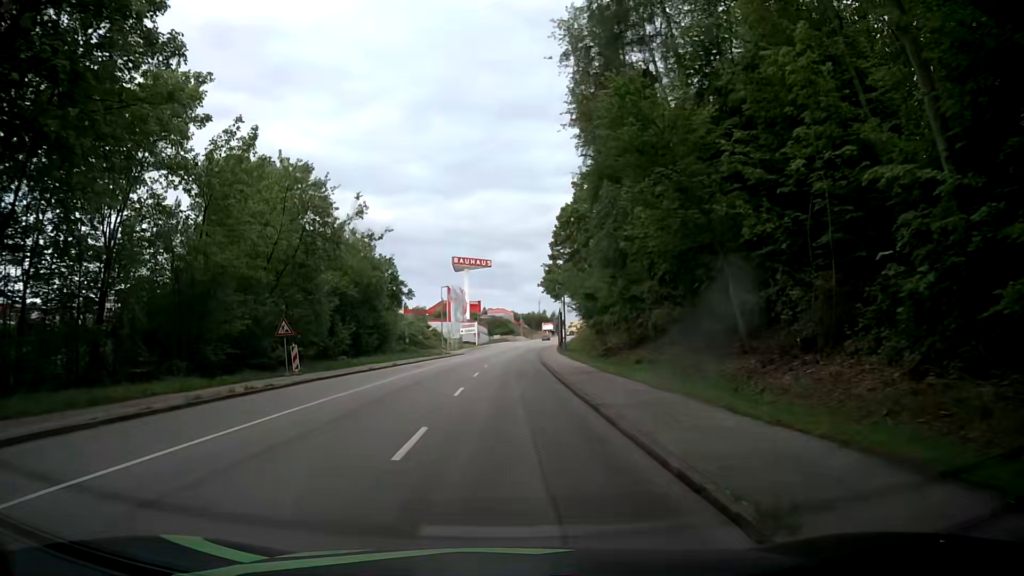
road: tertiary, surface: asphalt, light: Day
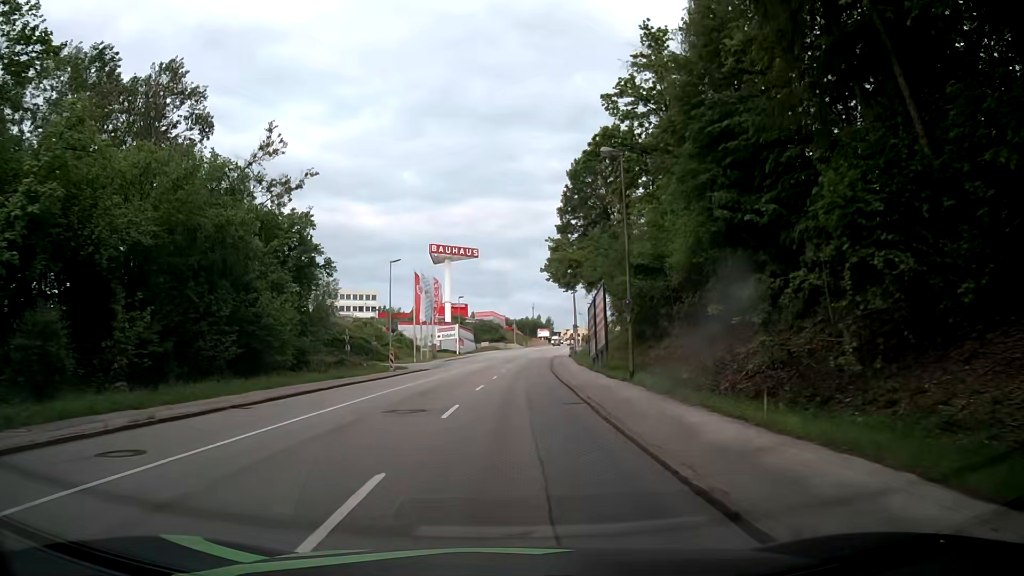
(+0.3, +30.4) m; +1°
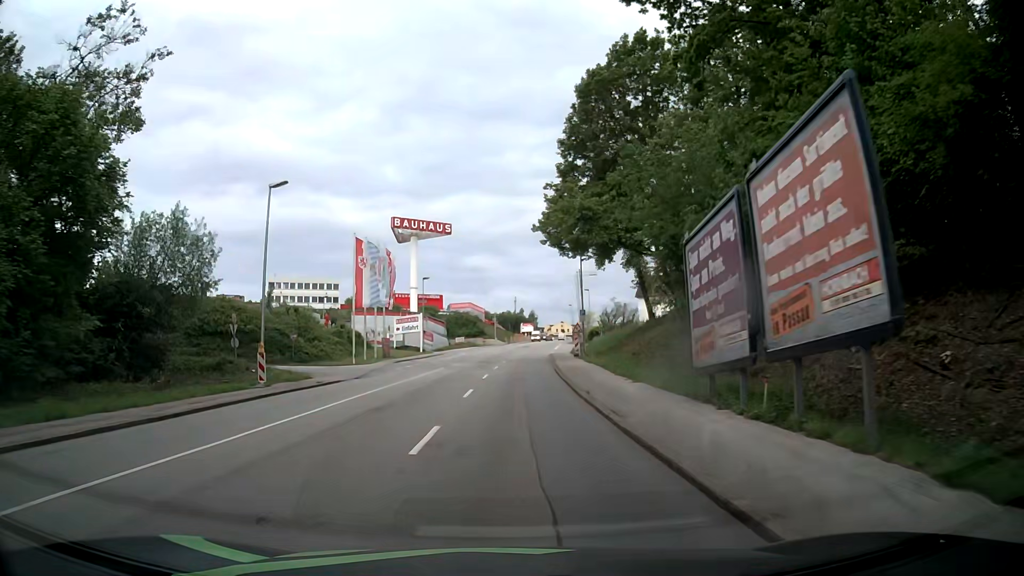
(+0.3, +22.8) m; +2°
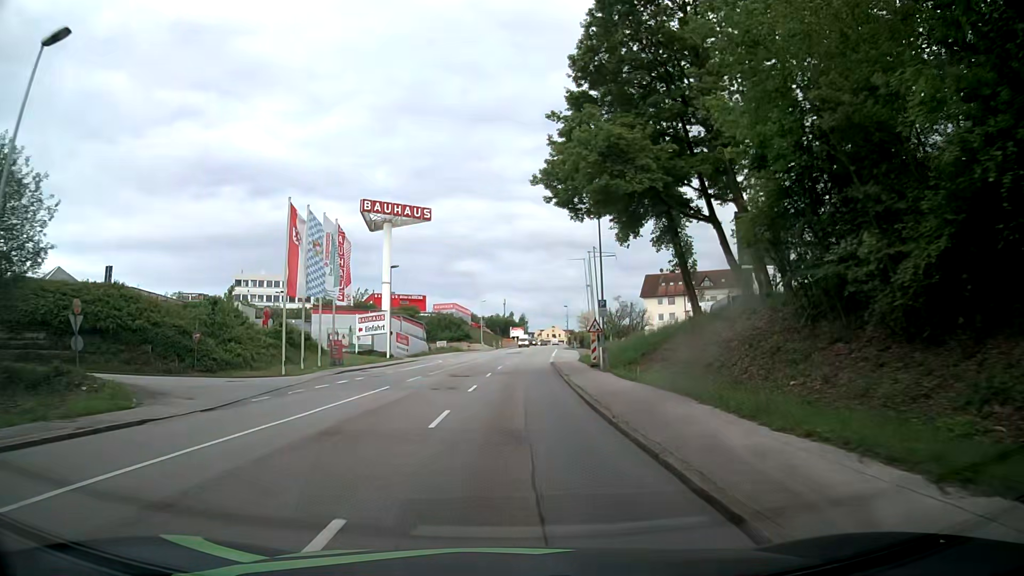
(+0.1, +15.3) m; +1°
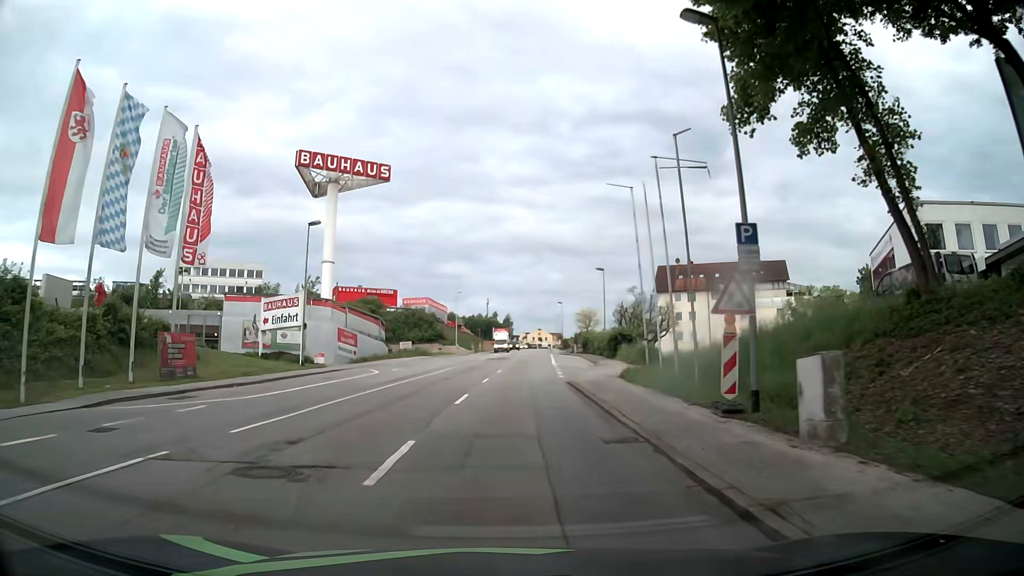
(+0.2, +22.8) m; 0°
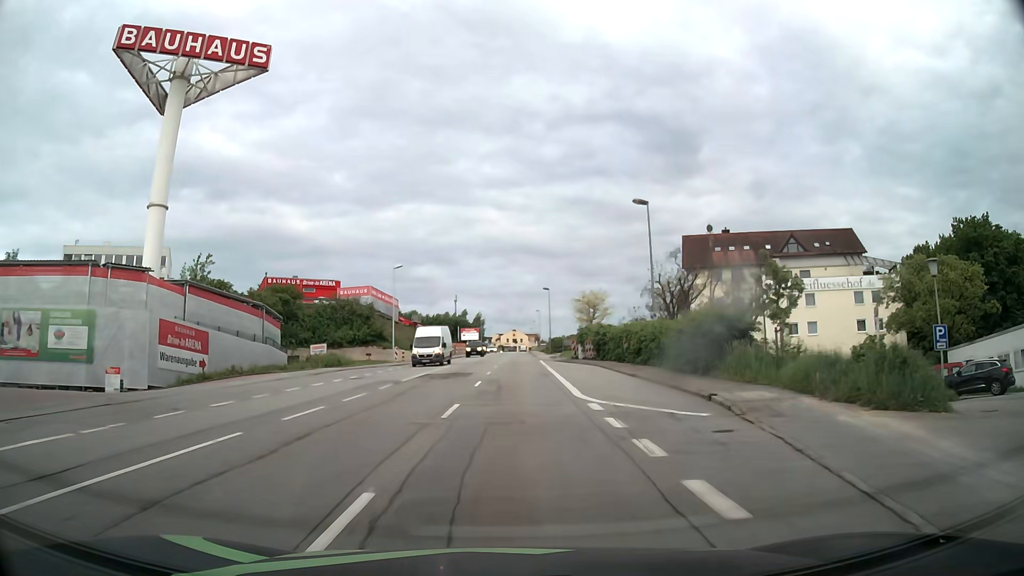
(+1.1, +30.3) m; +3°
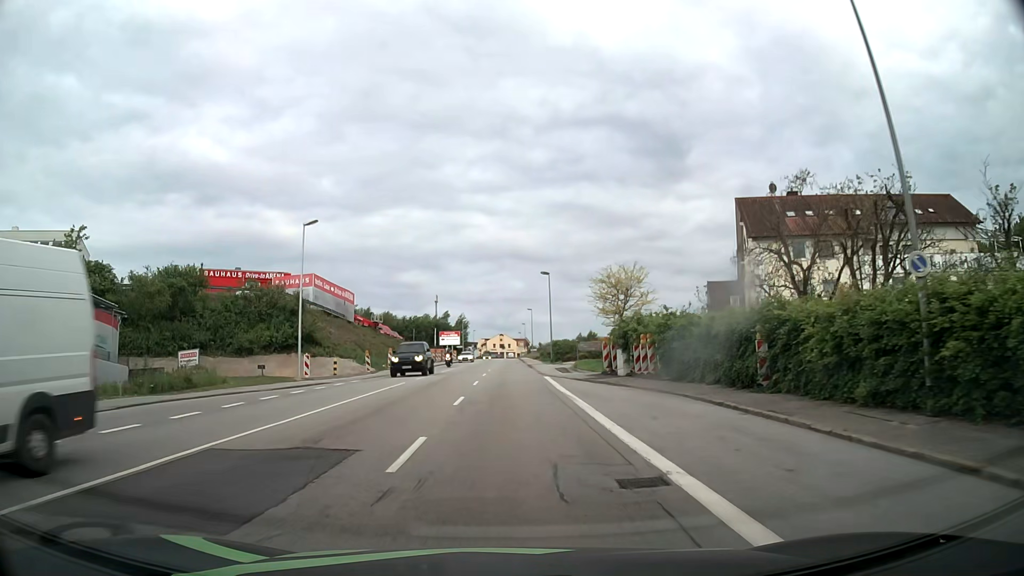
(+0.2, +22.8) m; +1°
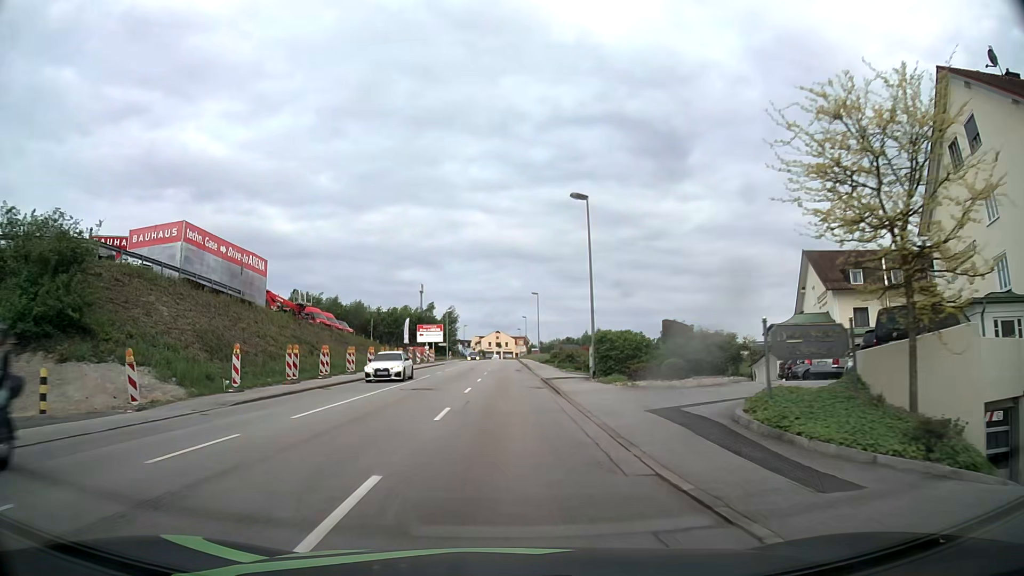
(+0.1, +30.4) m; 0°
(0, +10) (0, +20) (0, +30) (0, +40) (0, +50) (0, +60) (0, +70) (0, +80) (0, +90) (0, +100) m
